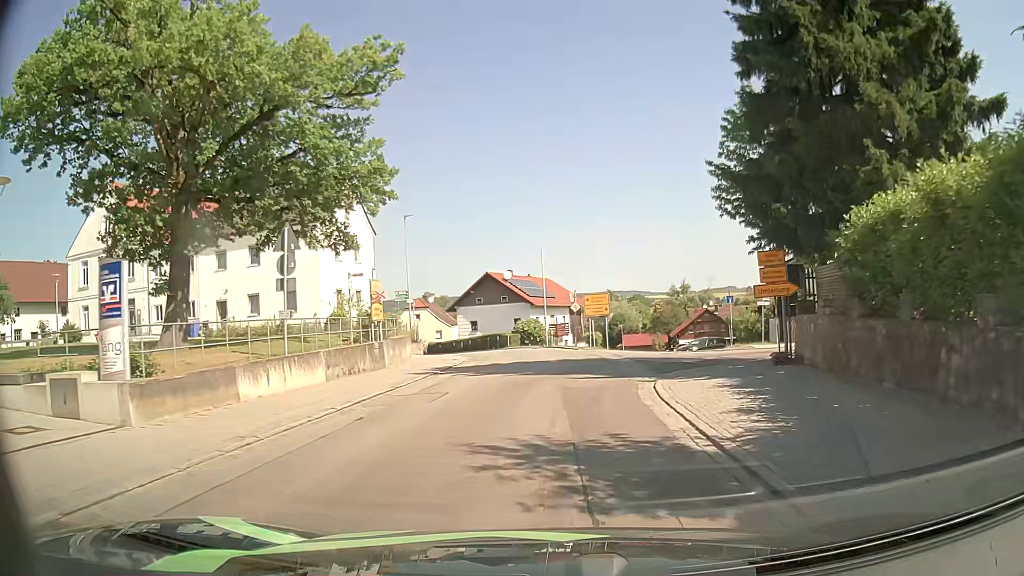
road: tertiary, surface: asphalt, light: Day
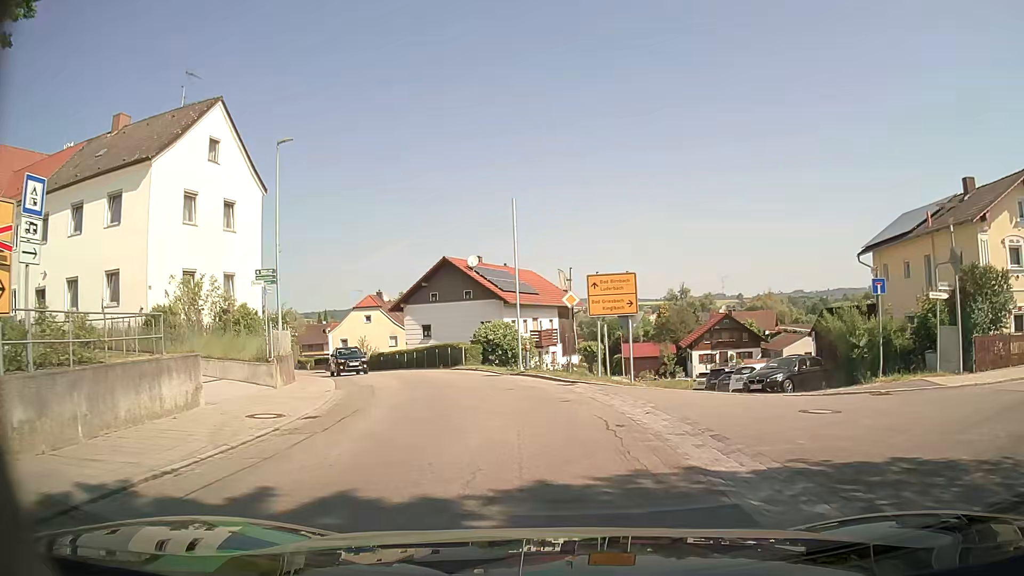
(+0.5, +18.6) m; +1°
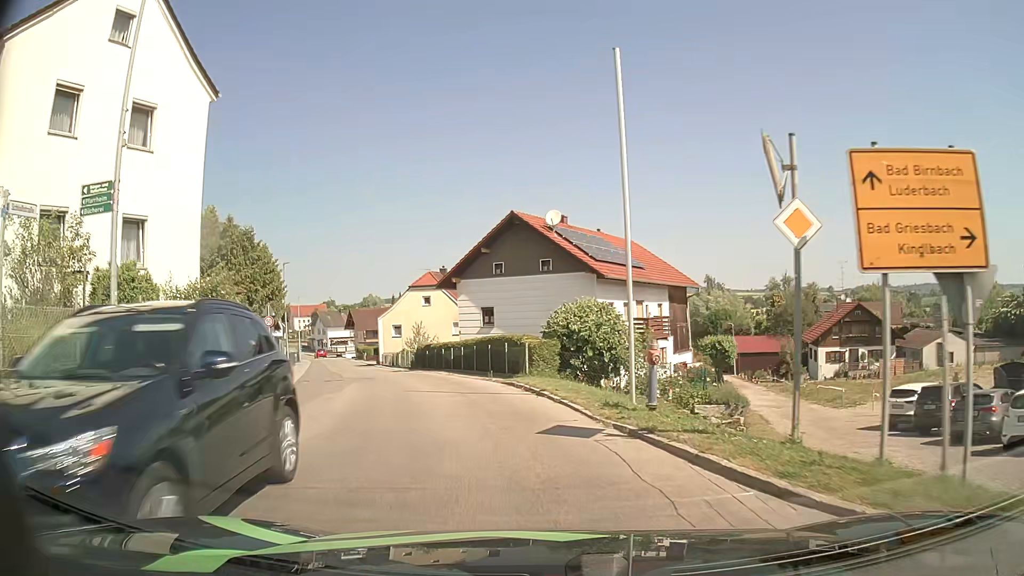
(-0.7, +14.0) m; -8°
(-1, +10) (-3, +20) (-6, +29) (-9, +39) (-13, +48) (-16, +58) (-19, +67) (-23, +76) (-26, +86) (-30, +95) m
